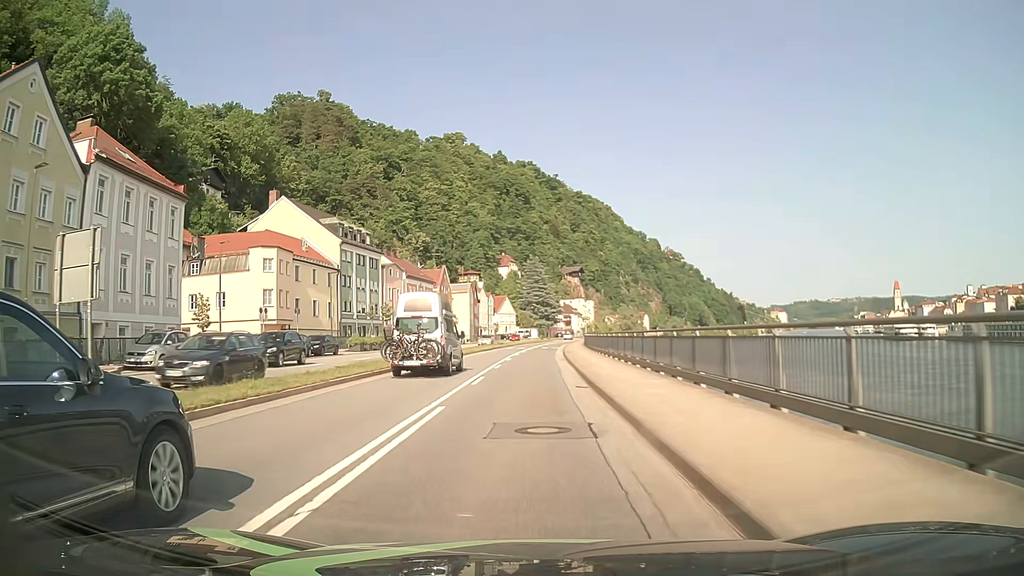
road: primary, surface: asphalt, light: Day
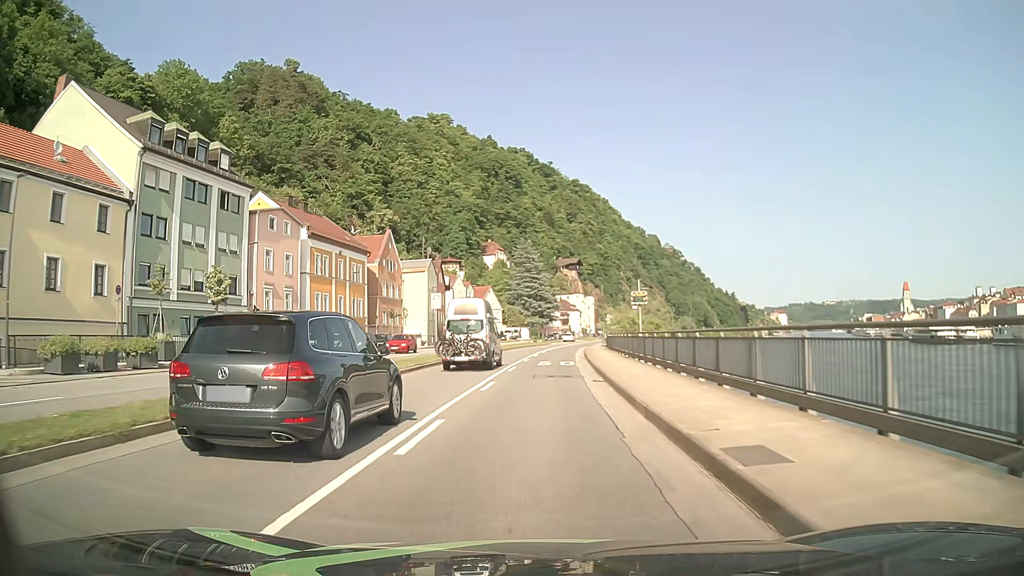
(+0.2, +38.0) m; +1°
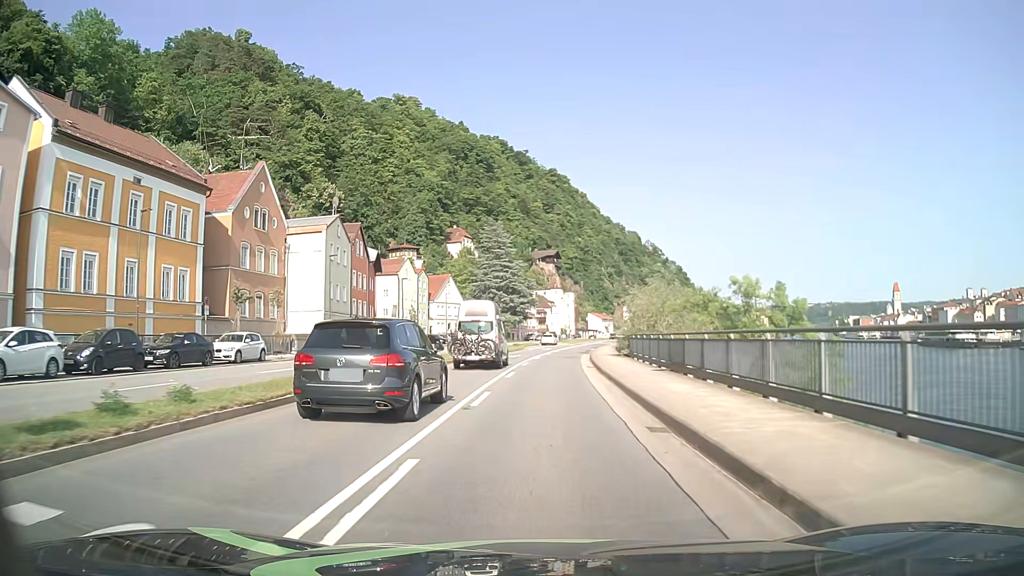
(+0.4, +30.4) m; +2°
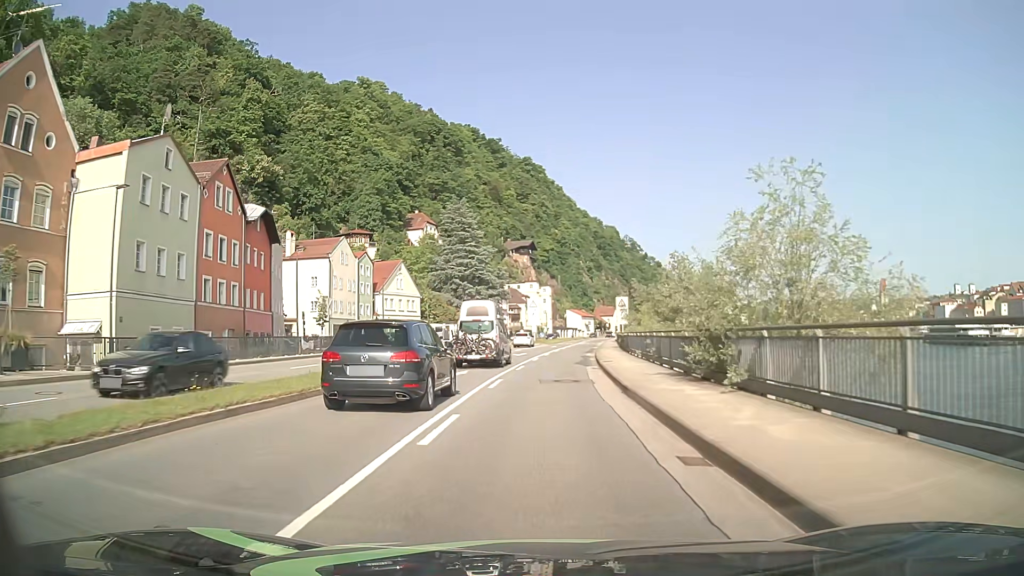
(+0.4, +22.8) m; +2°
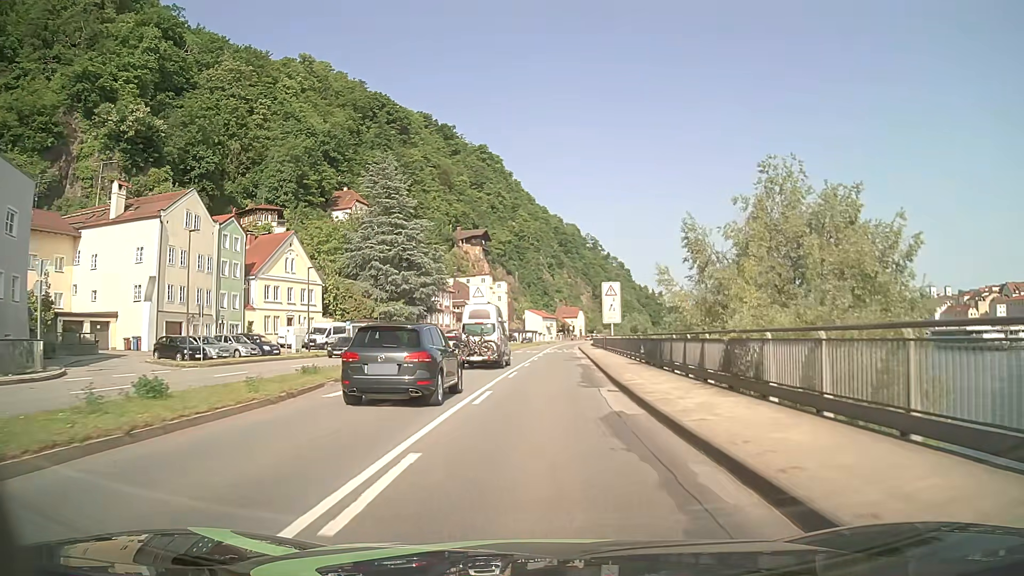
(+0.8, +30.5) m; +4°
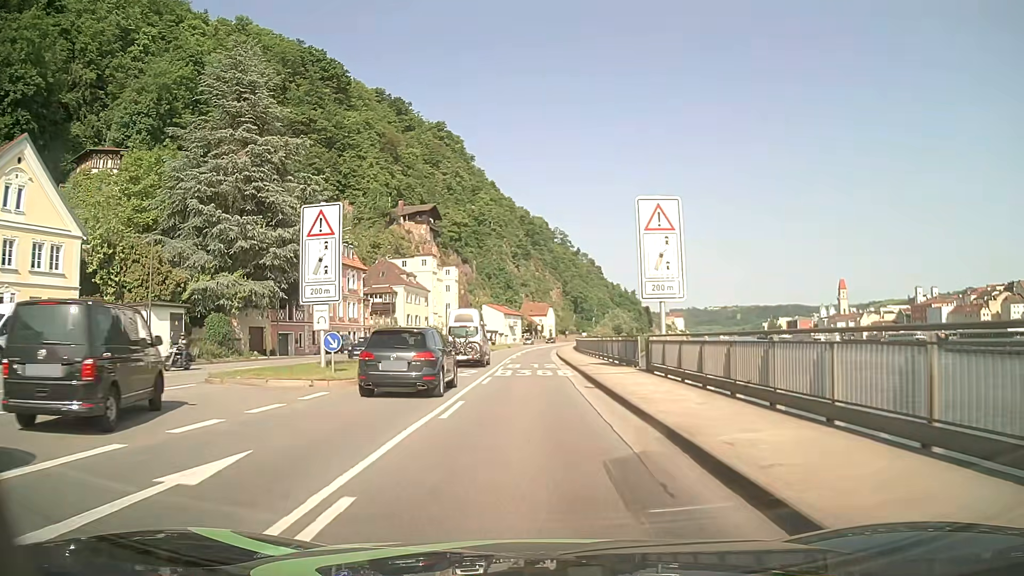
(+1.2, +38.1) m; +3°
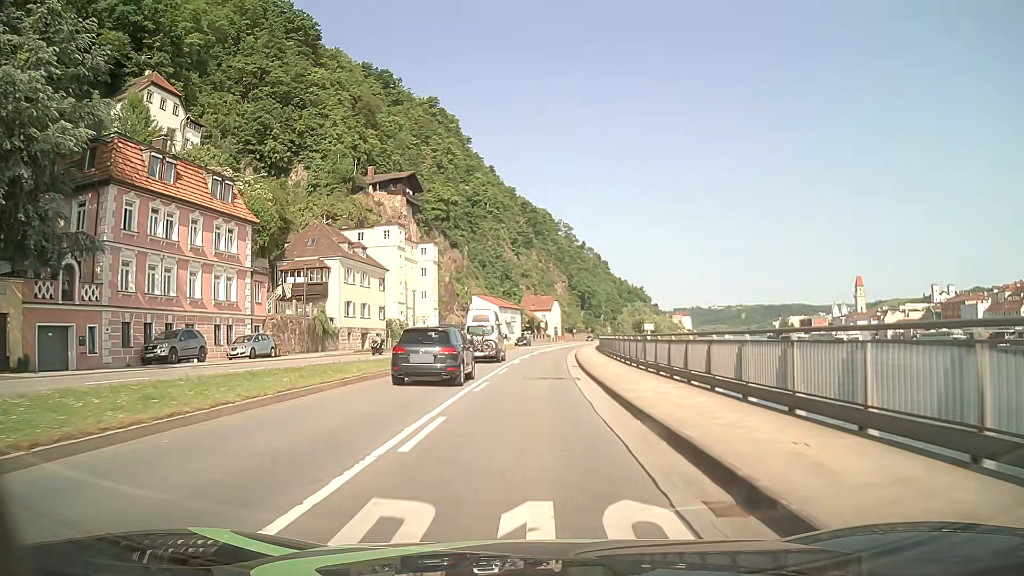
(+0.1, +30.5) m; 0°
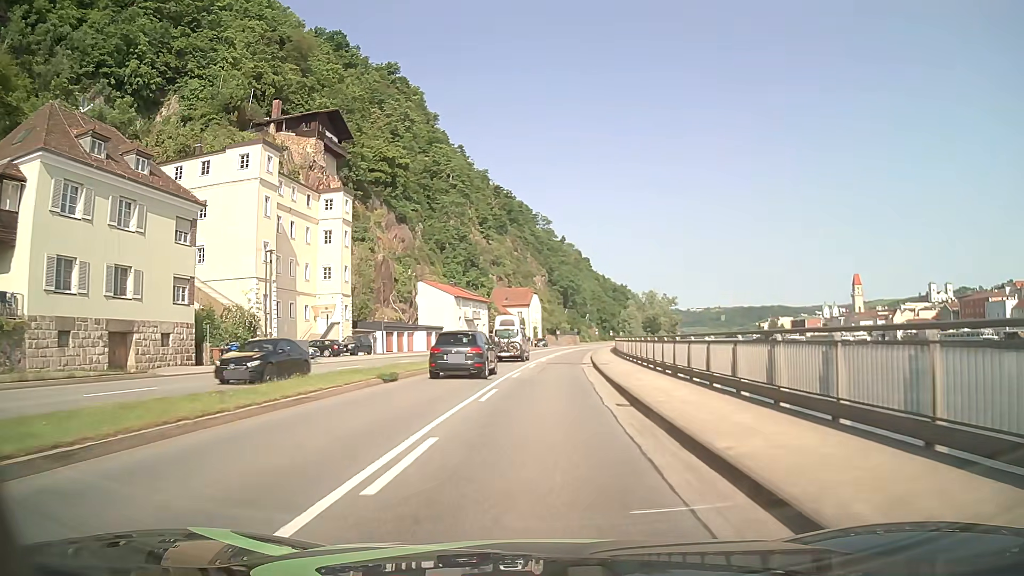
(+0.5, +38.0) m; +2°
(0, +10) (0, +20) (+1, +30) (+1, +40) (+2, +50) (+3, +60) (+4, +70) (+5, +80) (+7, +90) (+8, +100) m
